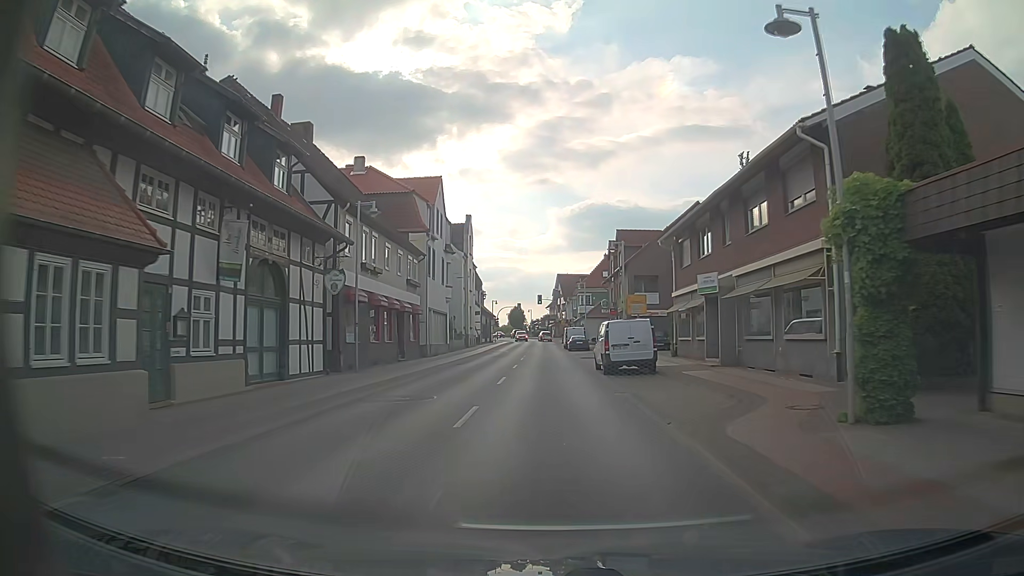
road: primary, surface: asphalt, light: Day
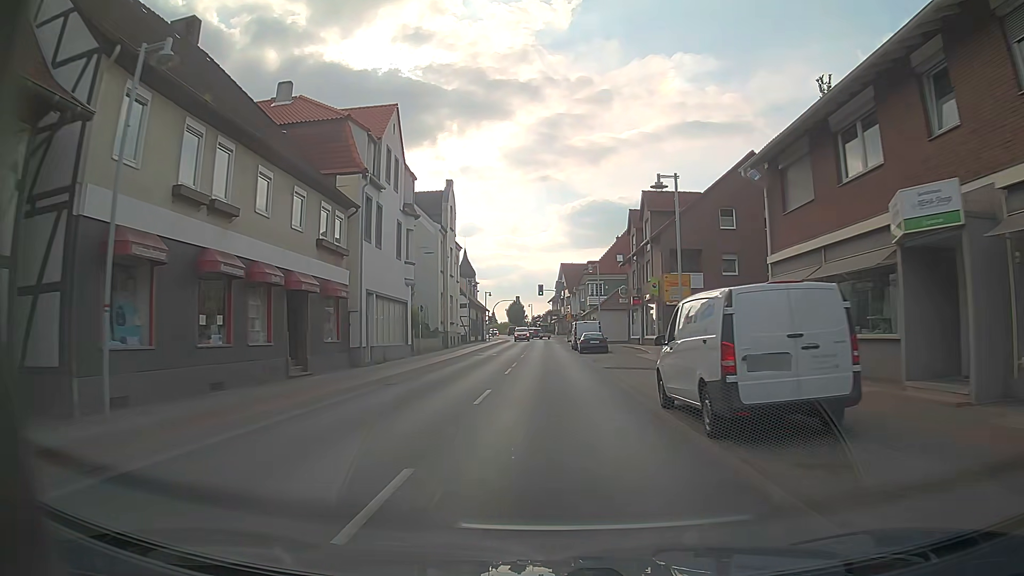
(+0.2, +15.5) m; +1°
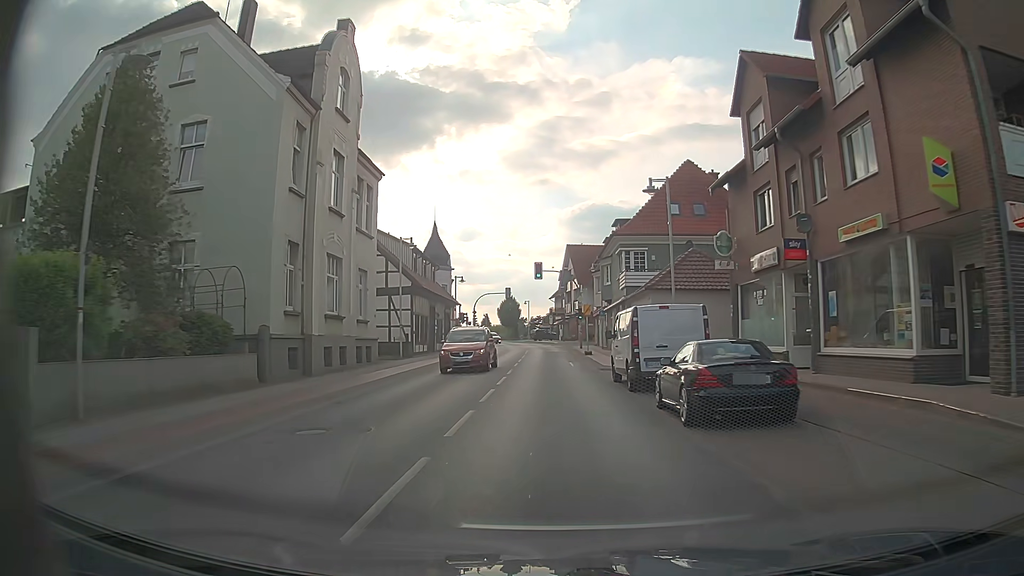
(-0.2, +31.2) m; 0°
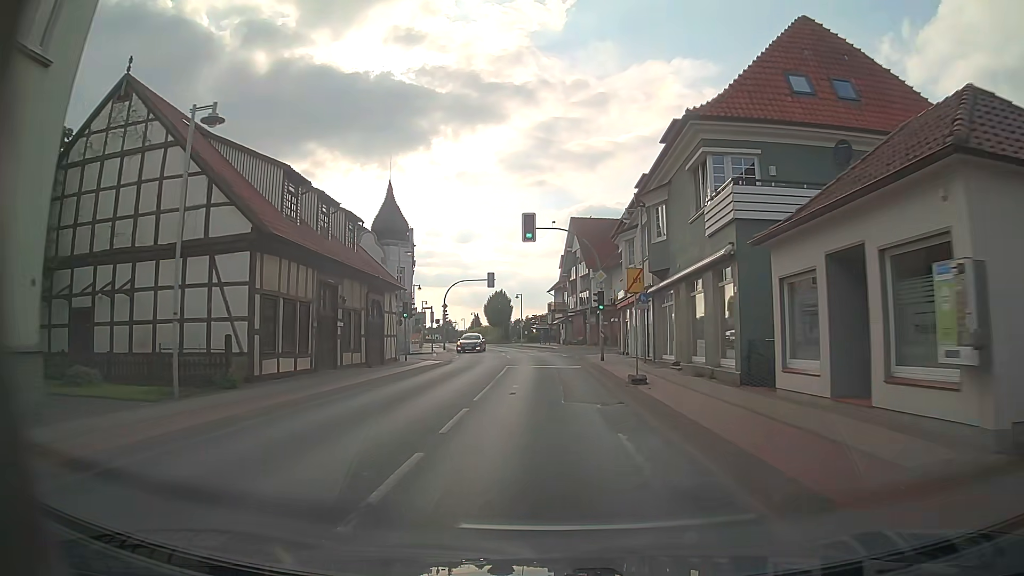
(+0.1, +22.6) m; 0°
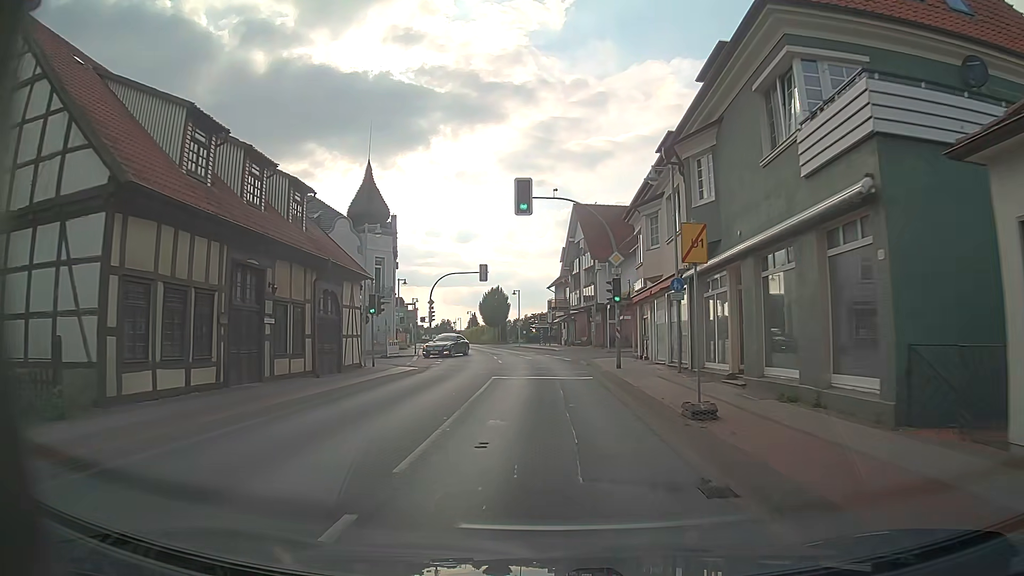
(0.0, +7.2) m; 0°
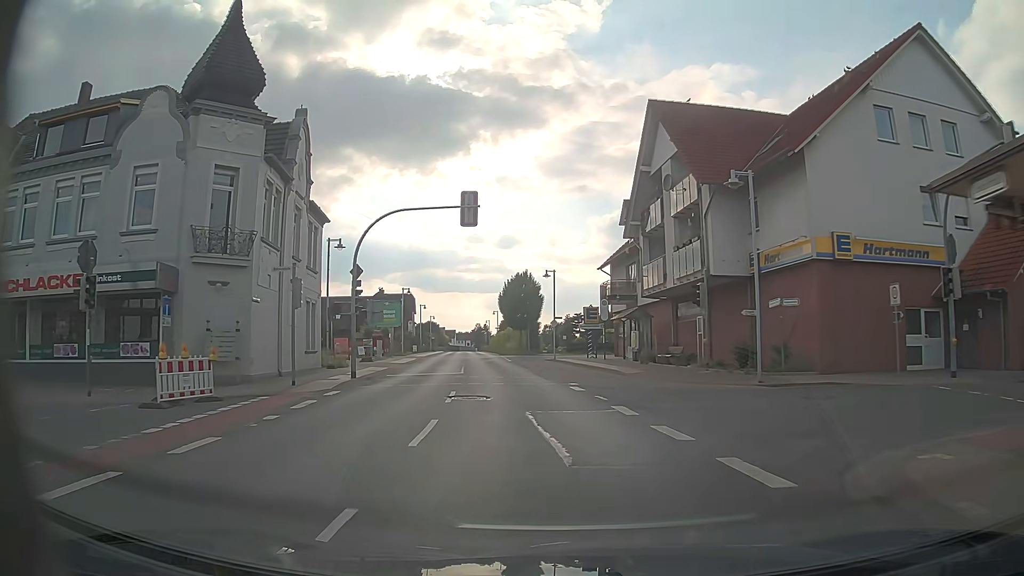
(-0.6, +28.9) m; -4°
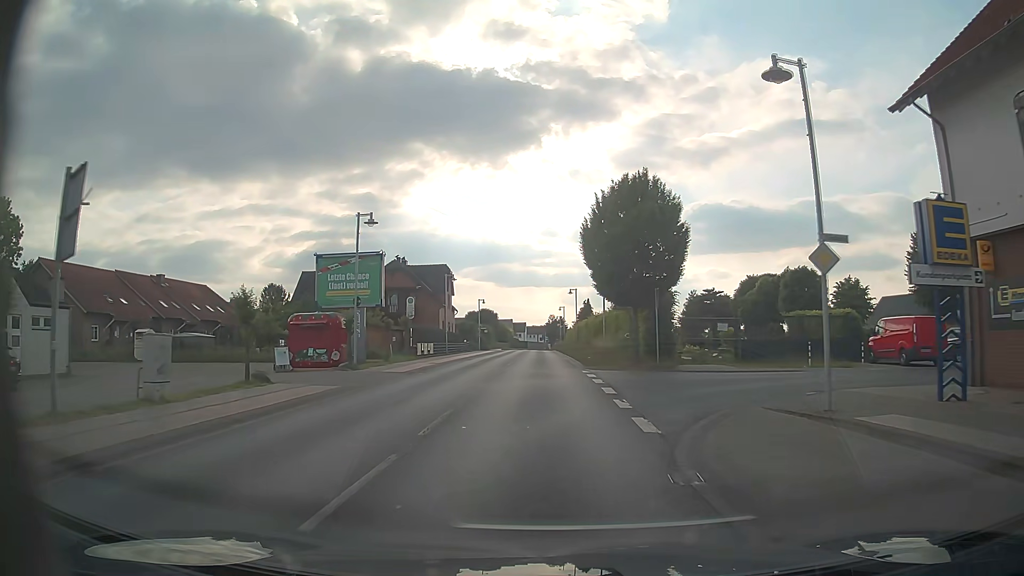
(-3.1, +37.8) m; -7°
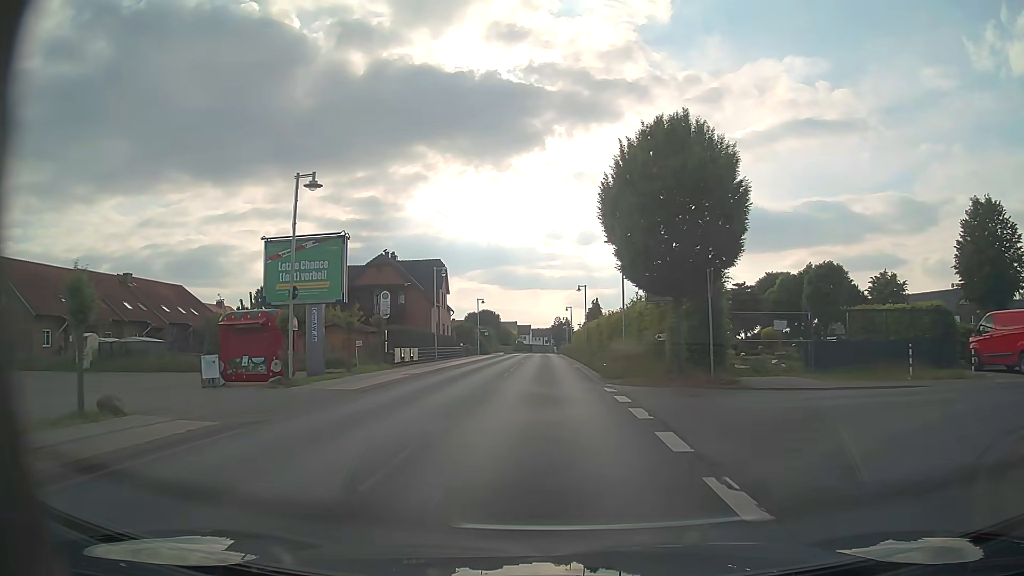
(-0.1, +7.8) m; -1°
(0, +10) (0, +20) (0, +30) (0, +40) (0, +50) (0, +60) (-1, +70) (-1, +80) (-1, +90) (-1, +100) m
